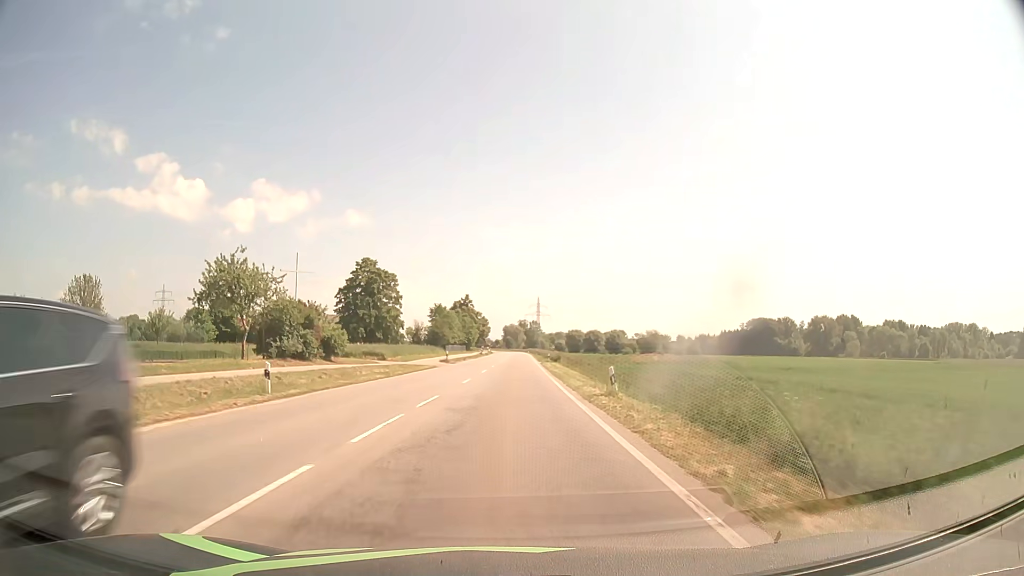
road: secondary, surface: asphalt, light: Day
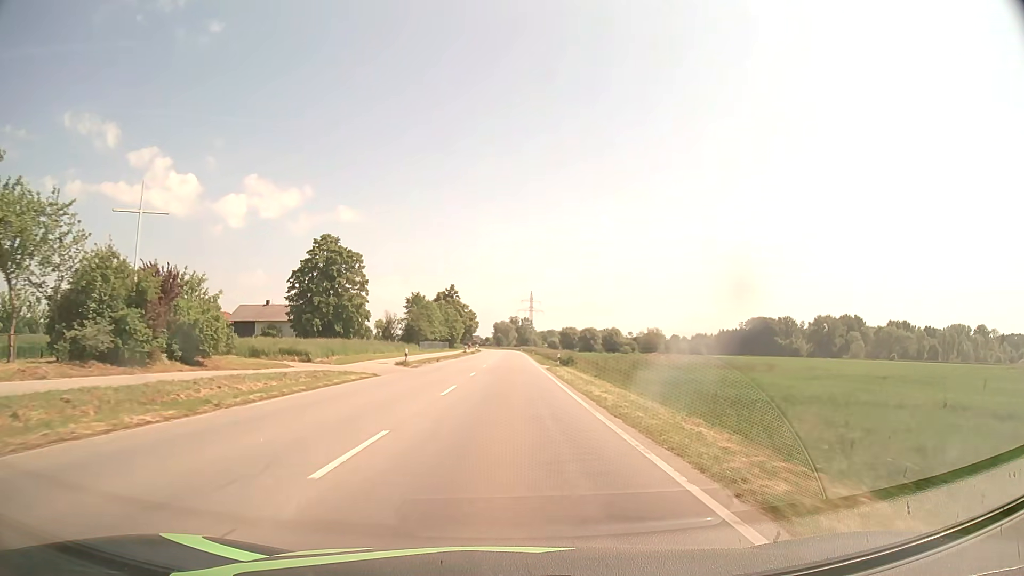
(+0.1, +21.1) m; +1°
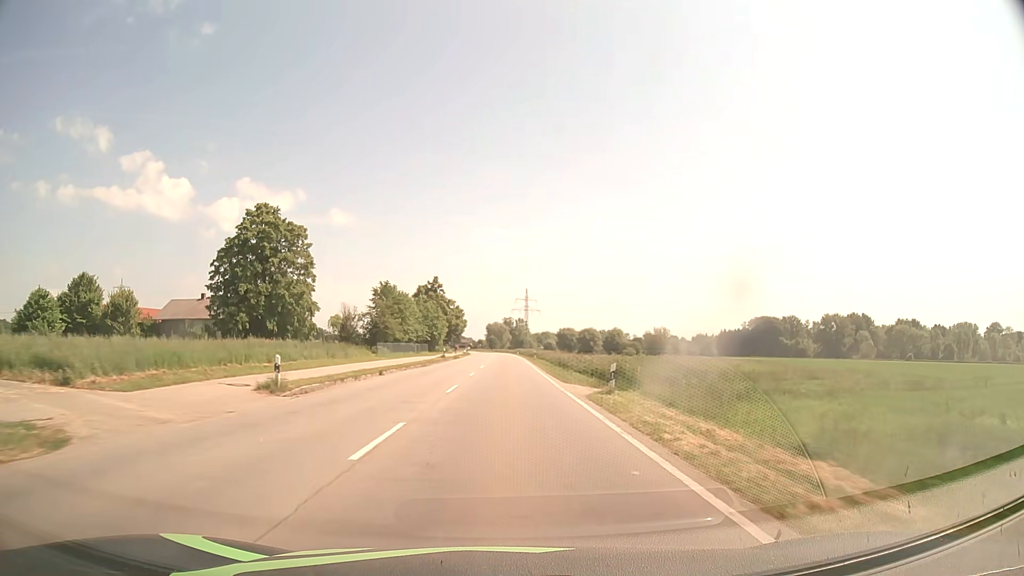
(+0.2, +23.2) m; +1°
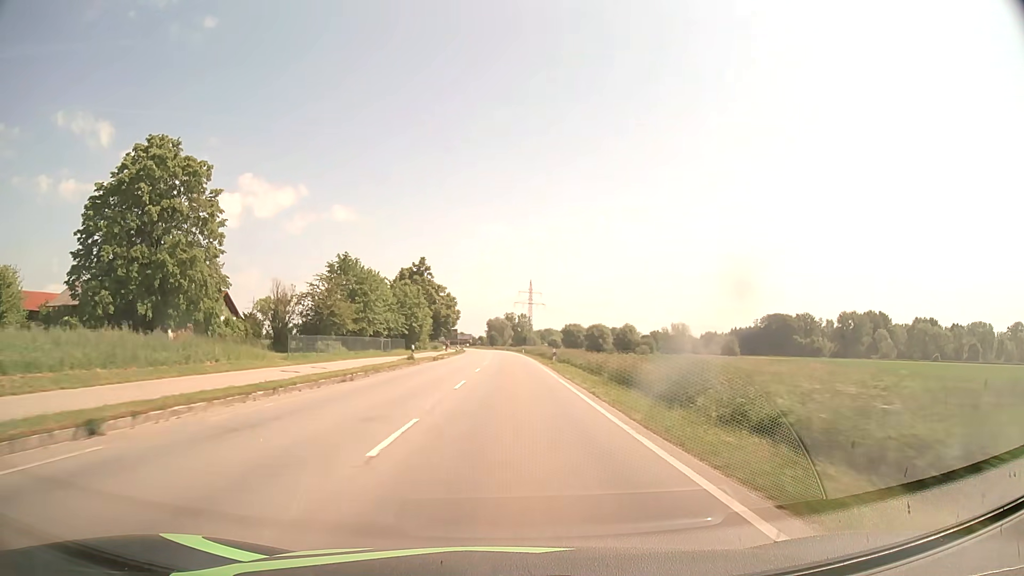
(-0.1, +24.1) m; 0°
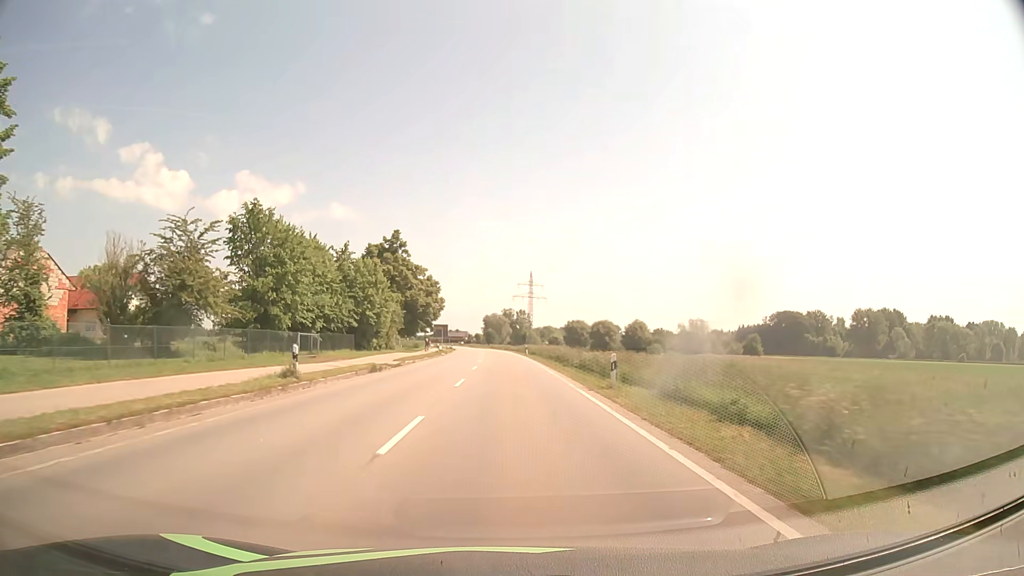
(0.0, +24.1) m; 0°
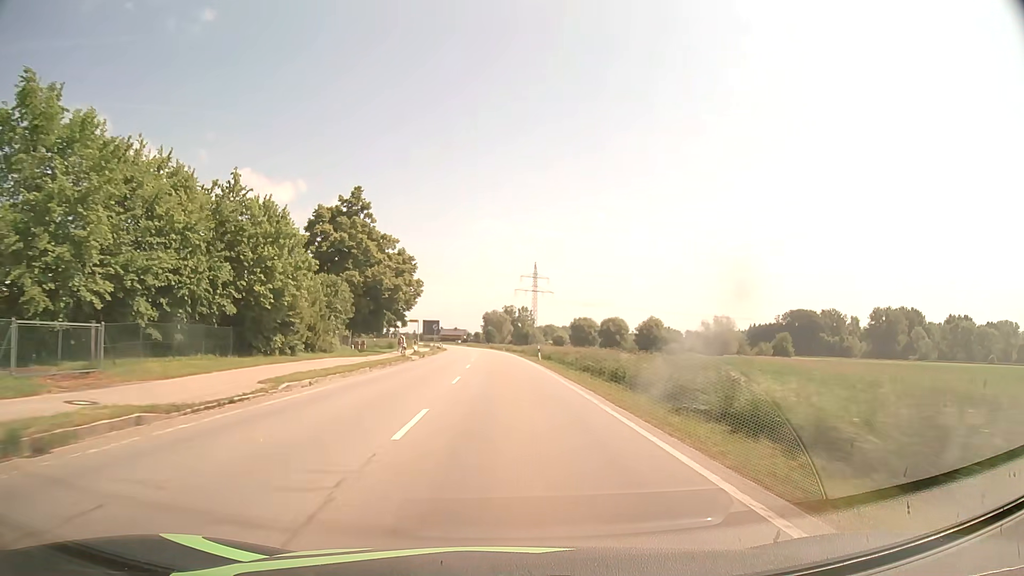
(0.0, +23.1) m; 0°
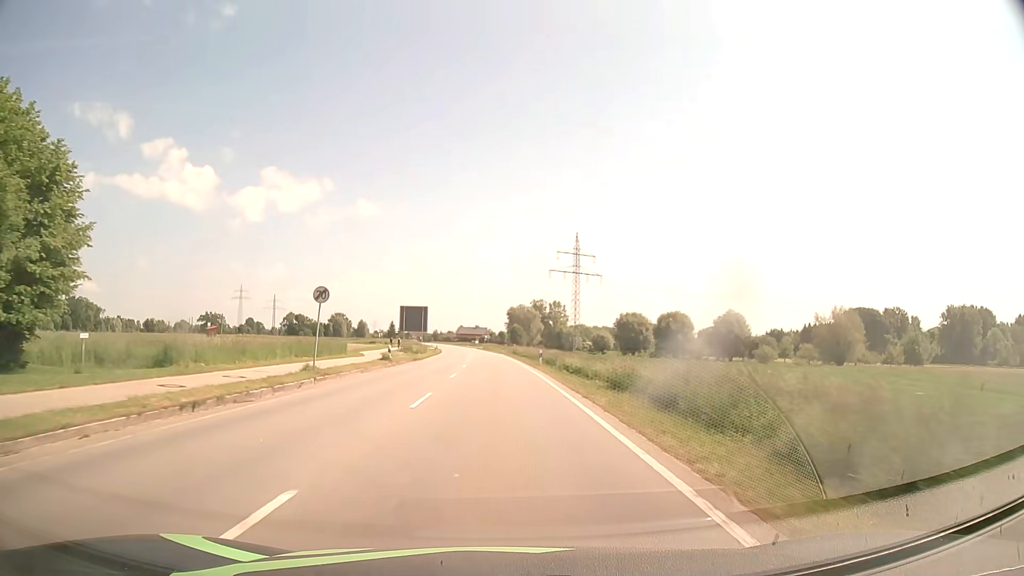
(-0.6, +55.6) m; -2°
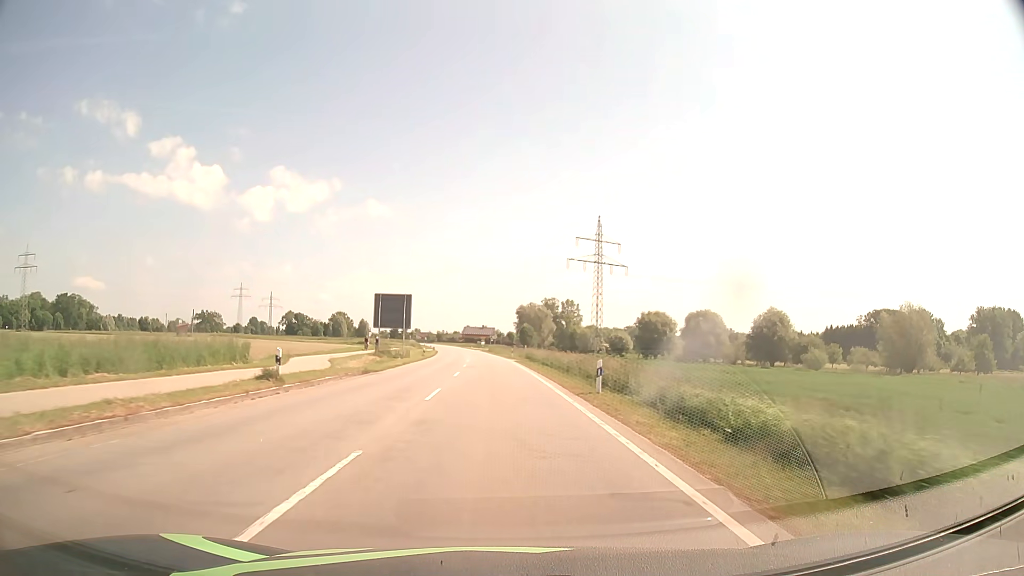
(-0.2, +21.5) m; -1°
(0, +10) (0, +20) (0, +30) (0, +40) (-1, +50) (-1, +60) (-2, +70) (-2, +80) (-3, +90) (-4, +100) m
